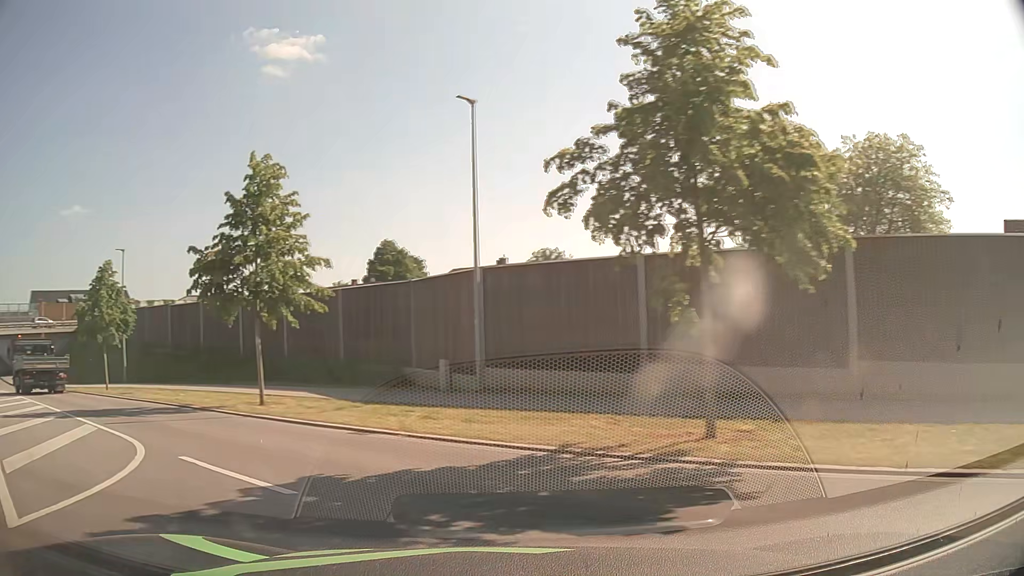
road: unclassified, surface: asphalt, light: Day
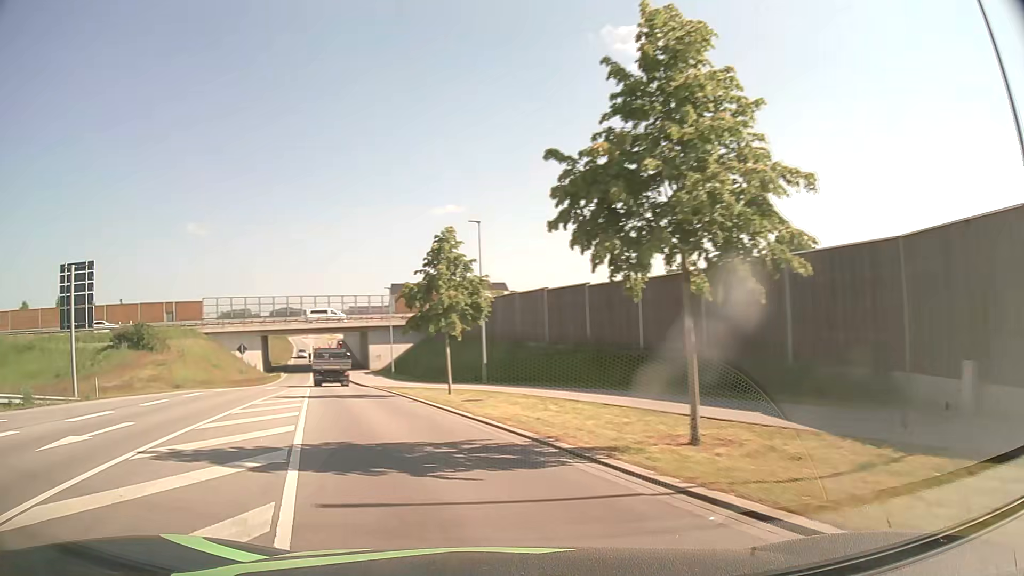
(-2.9, +8.4) m; -34°
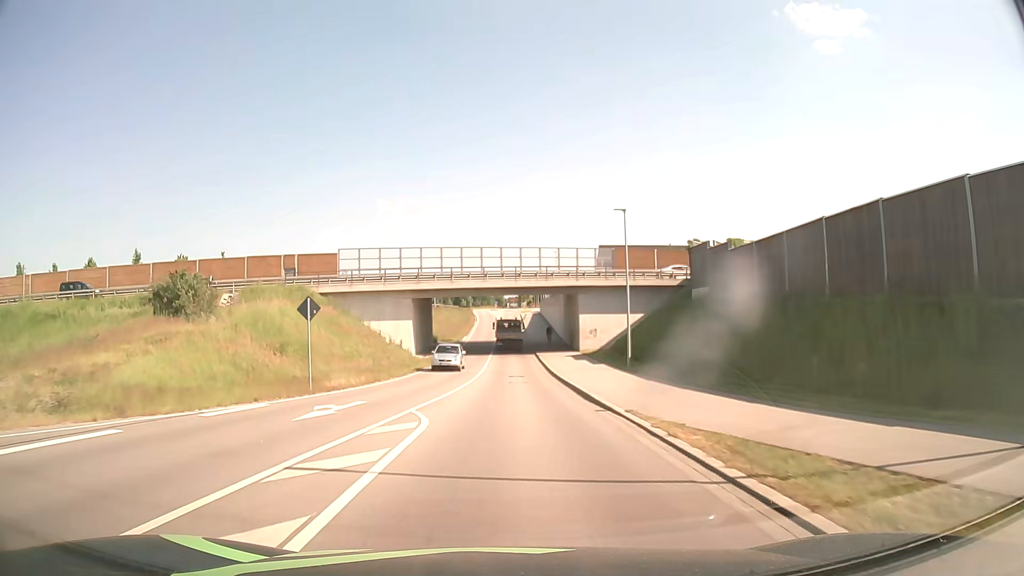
(-7.2, +26.4) m; -19°
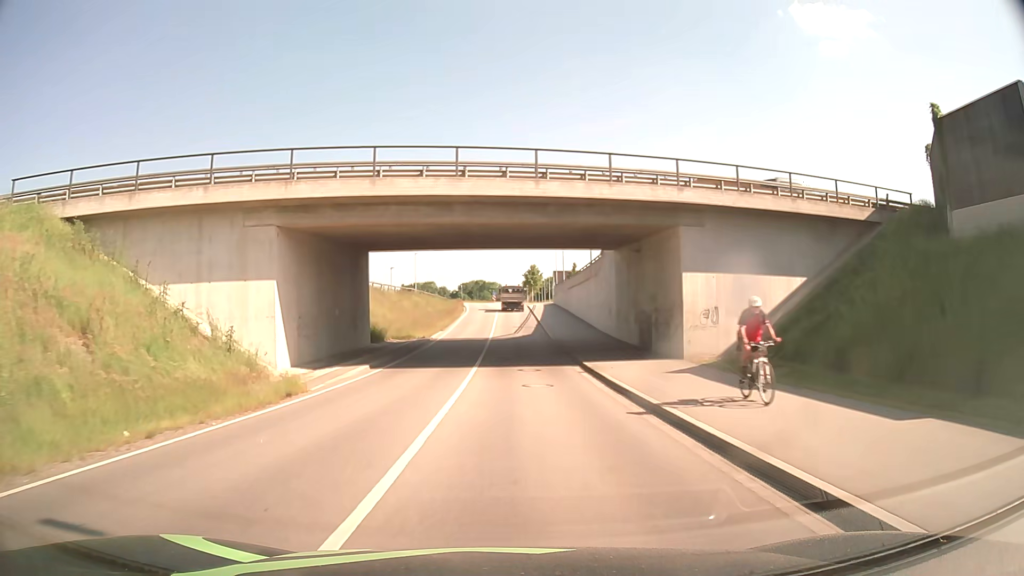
(-0.2, +31.2) m; 0°
(0, +10) (0, +20) (0, +30) (0, +40) (0, +50) (0, +60) (+1, +70) (+1, +80) (+1, +90) (+1, +100) m
